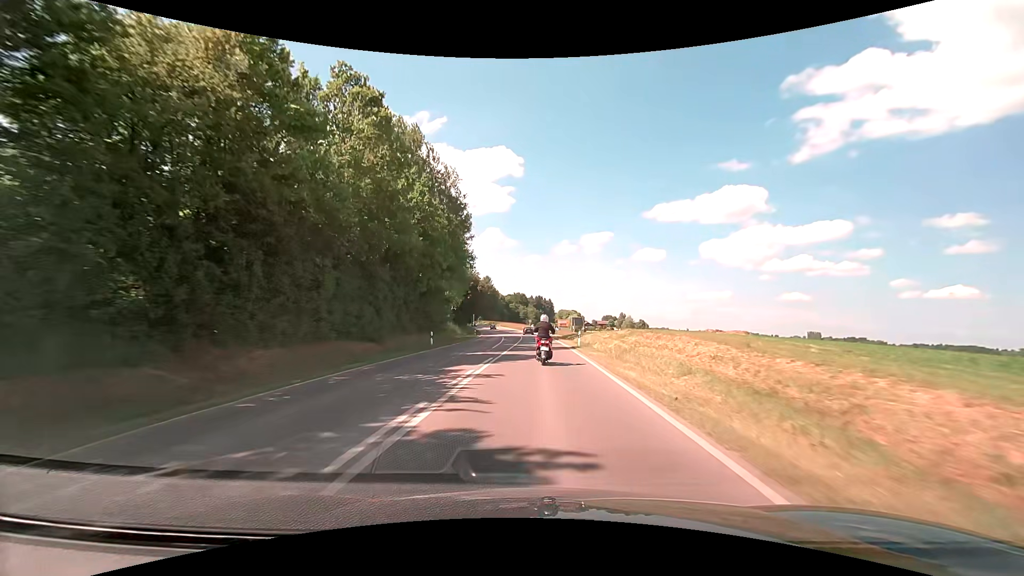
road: secondary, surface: asphalt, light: Day
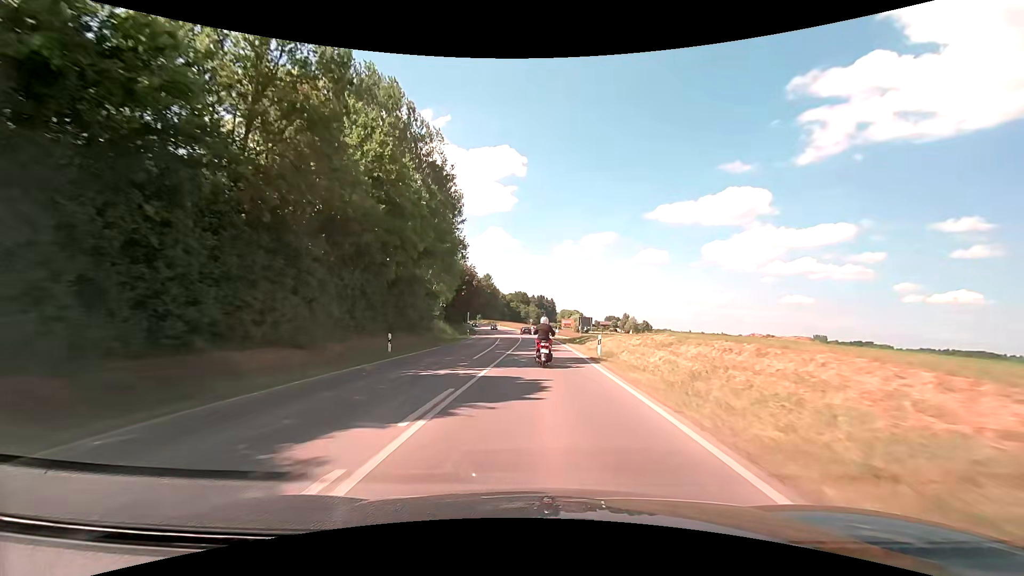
(0.0, +10.0) m; 0°
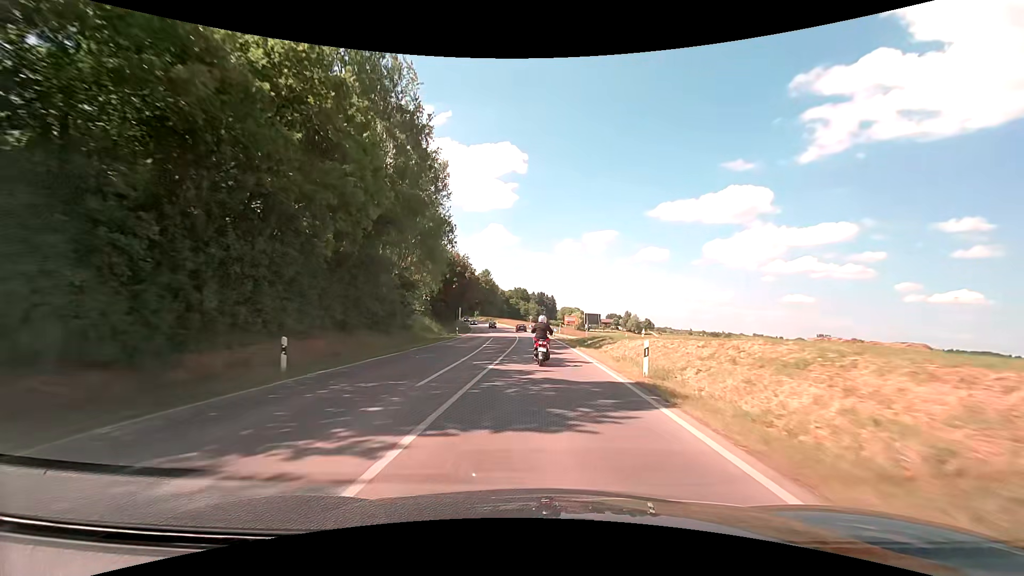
(0.0, +10.0) m; 0°
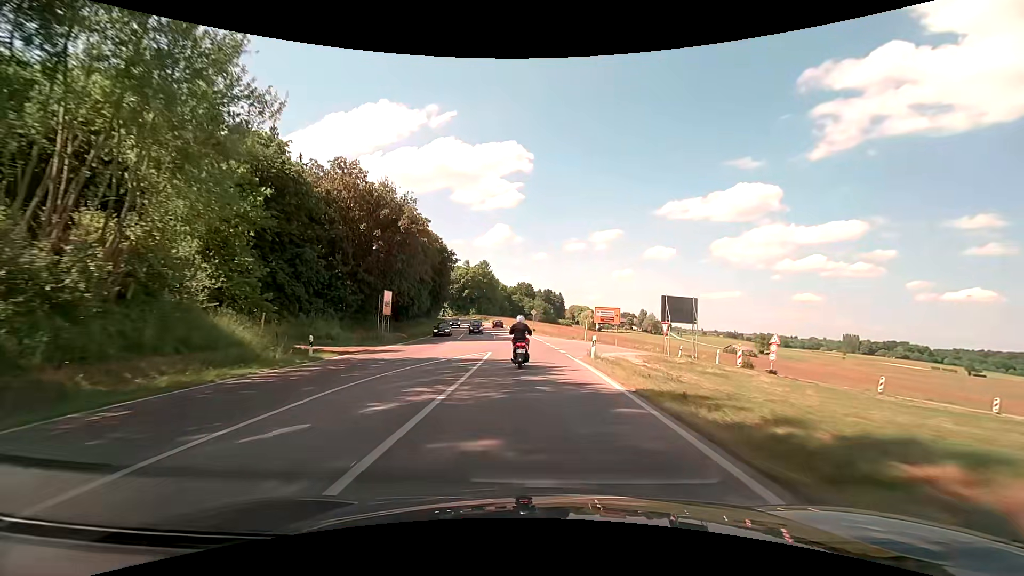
(+0.1, +41.0) m; 0°
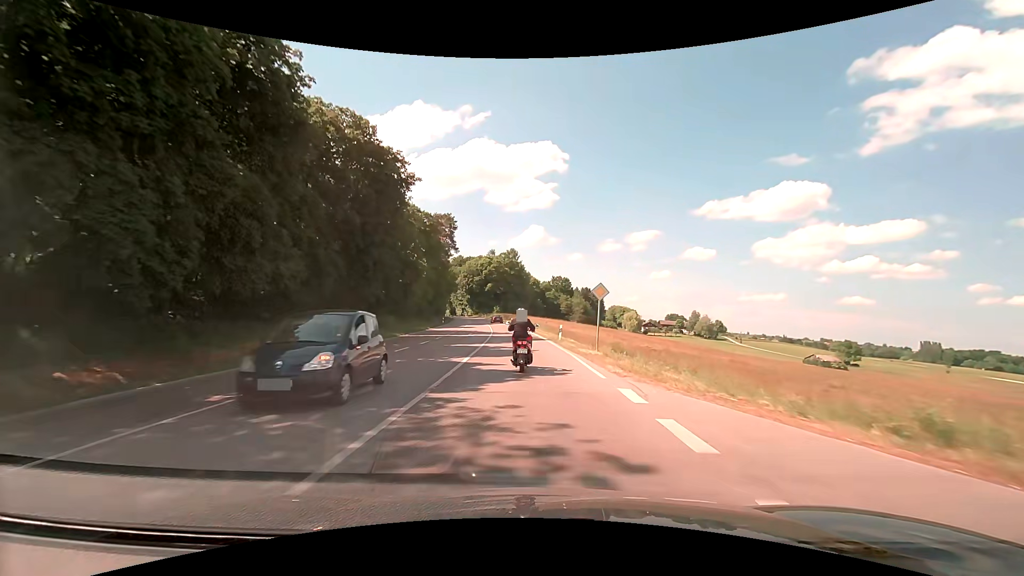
(-1.7, +42.9) m; -4°
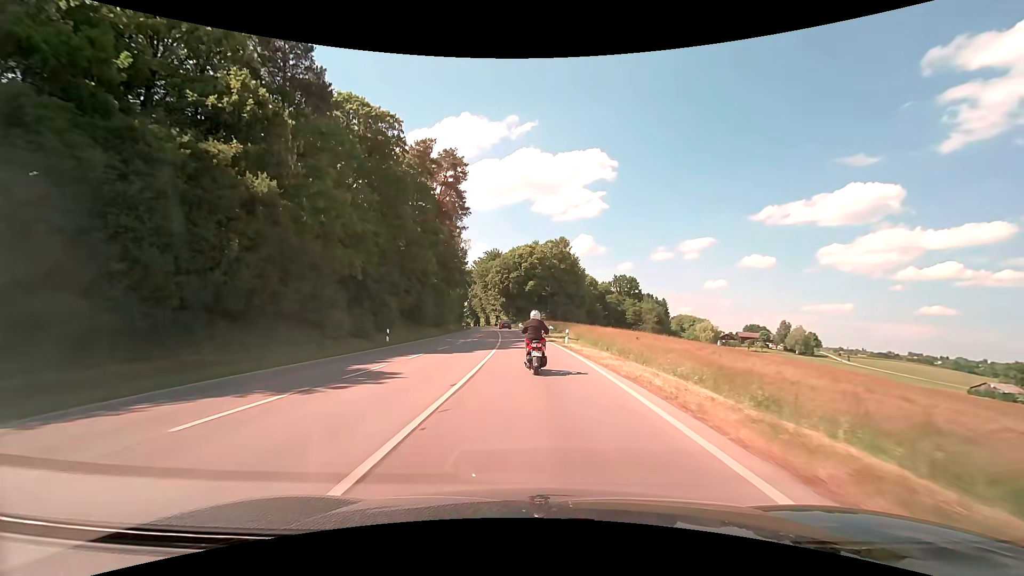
(-2.9, +50.3) m; -6°
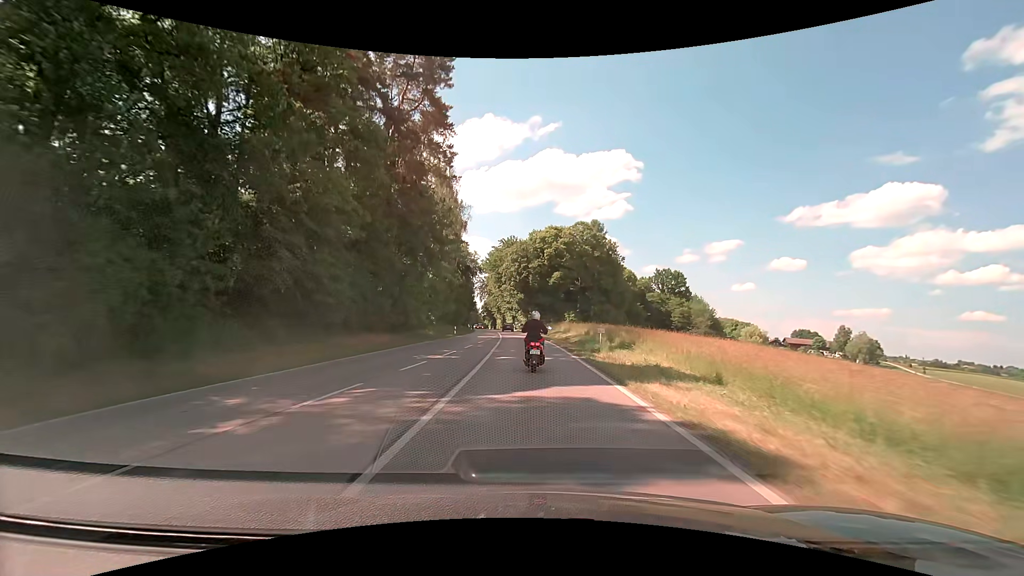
(-0.7, +29.3) m; -2°
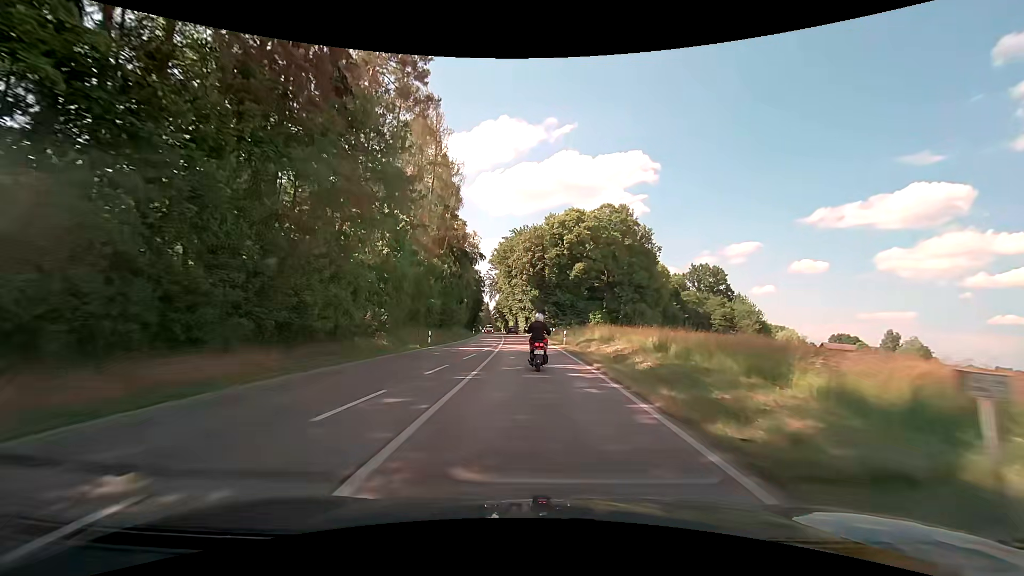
(-0.4, +19.1) m; -2°
(0, +10) (0, +20) (-1, +30) (-1, +40) (-1, +50) (-2, +60) (-3, +70) (-4, +80) (-5, +90) (-6, +100) m
